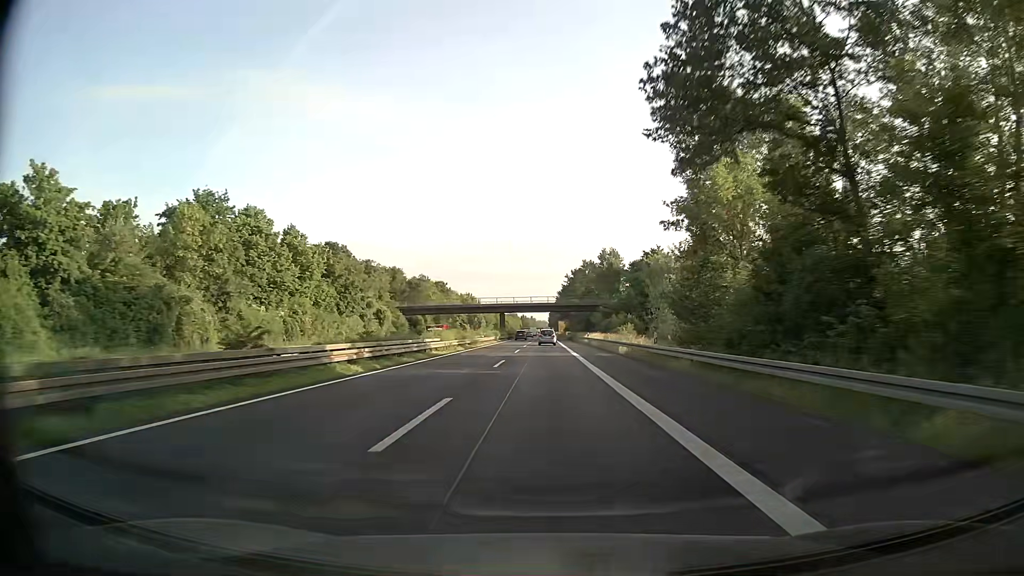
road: trunk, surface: asphalt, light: Day
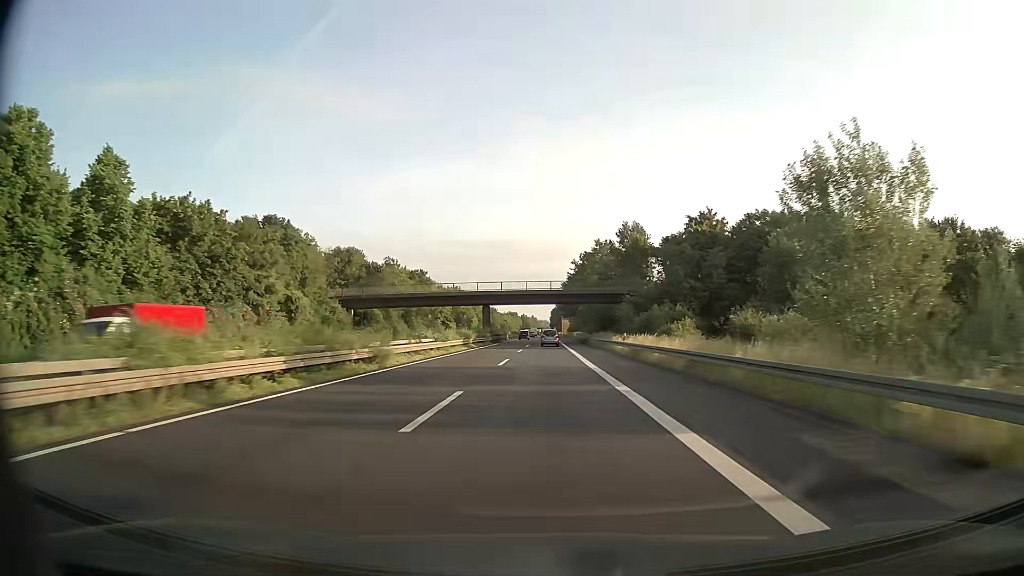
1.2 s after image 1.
(0.0, +34.6) m; 0°
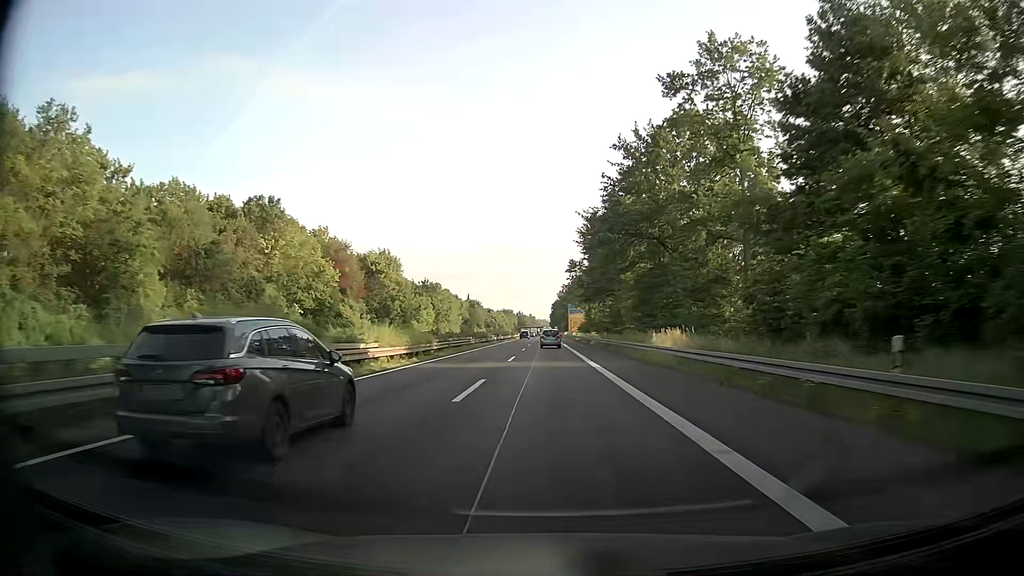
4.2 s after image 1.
(0.0, +86.3) m; -1°
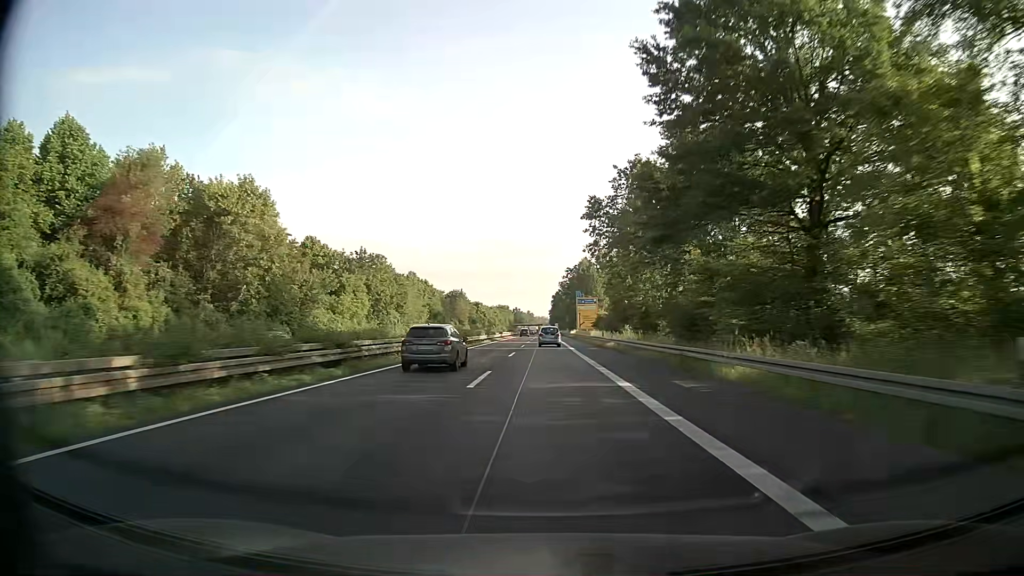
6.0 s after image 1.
(+0.6, +51.4) m; +1°
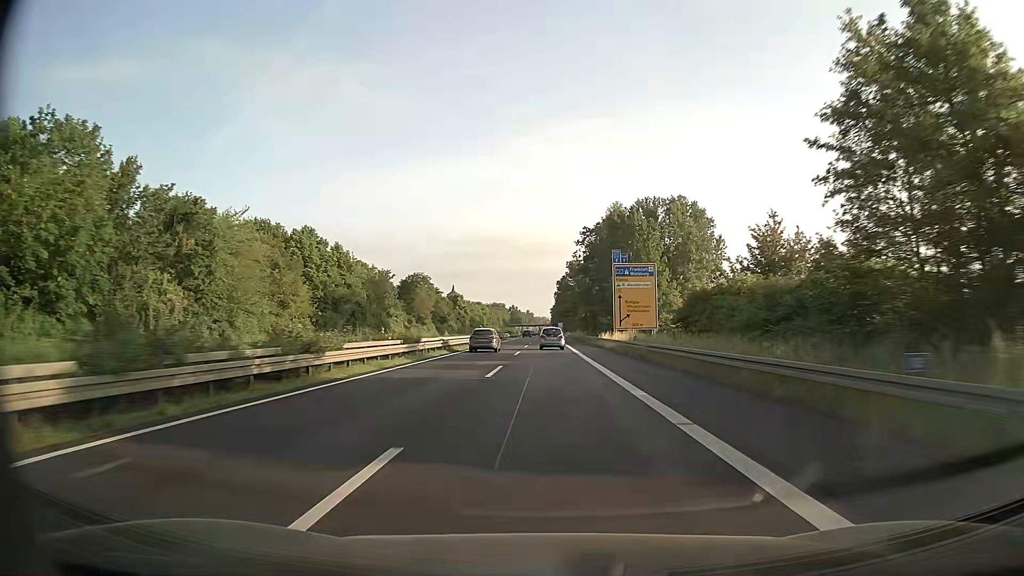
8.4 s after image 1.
(-0.2, +68.0) m; 0°
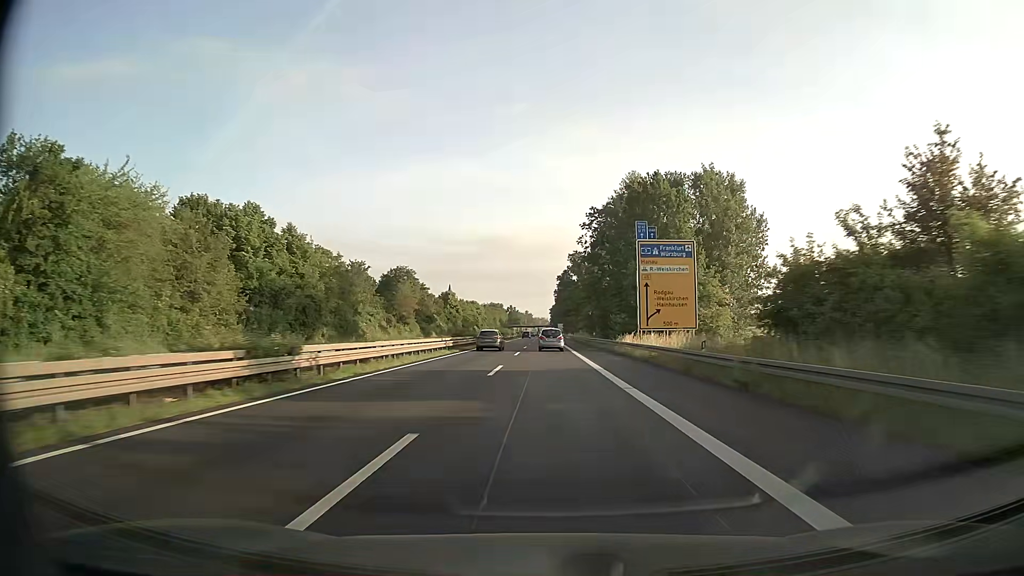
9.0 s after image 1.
(0.0, +17.0) m; 0°
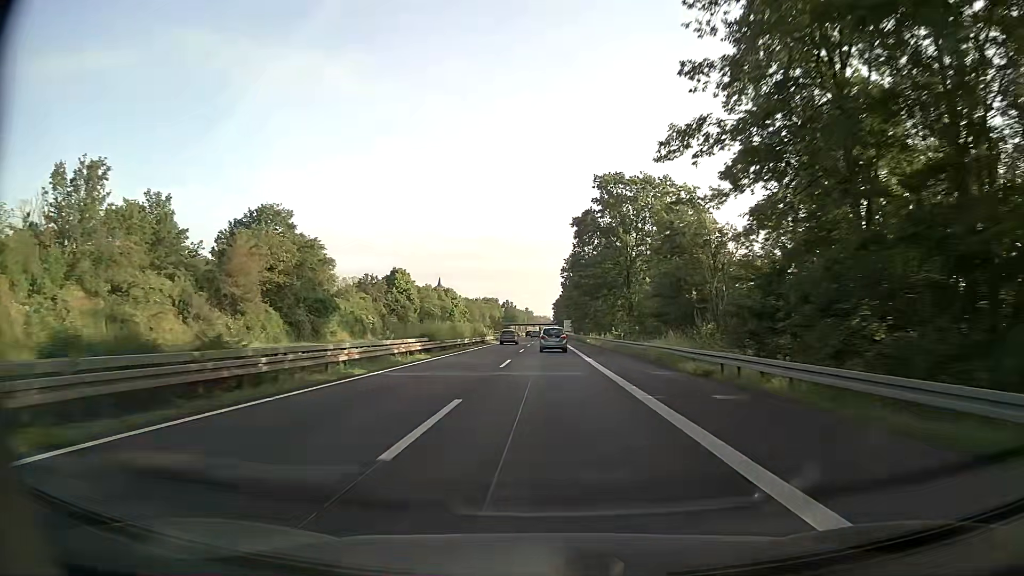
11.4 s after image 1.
(+0.1, +67.9) m; 0°
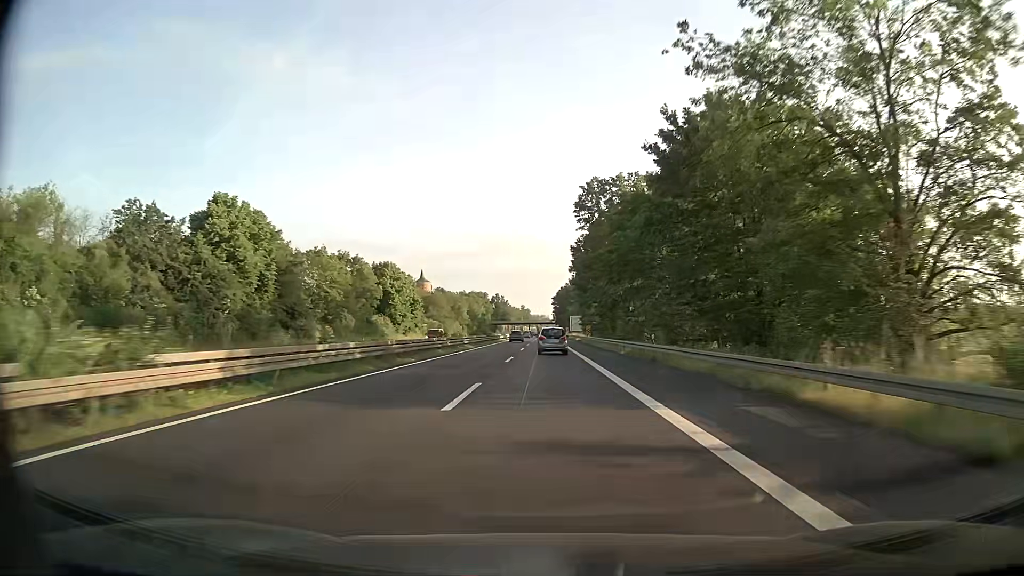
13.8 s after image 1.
(+0.2, +68.0) m; 0°
(0, +10) (0, +20) (0, +30) (0, +40) (0, +50) (0, +60) (0, +70) (0, +80) (0, +90) (-1, +100) m
